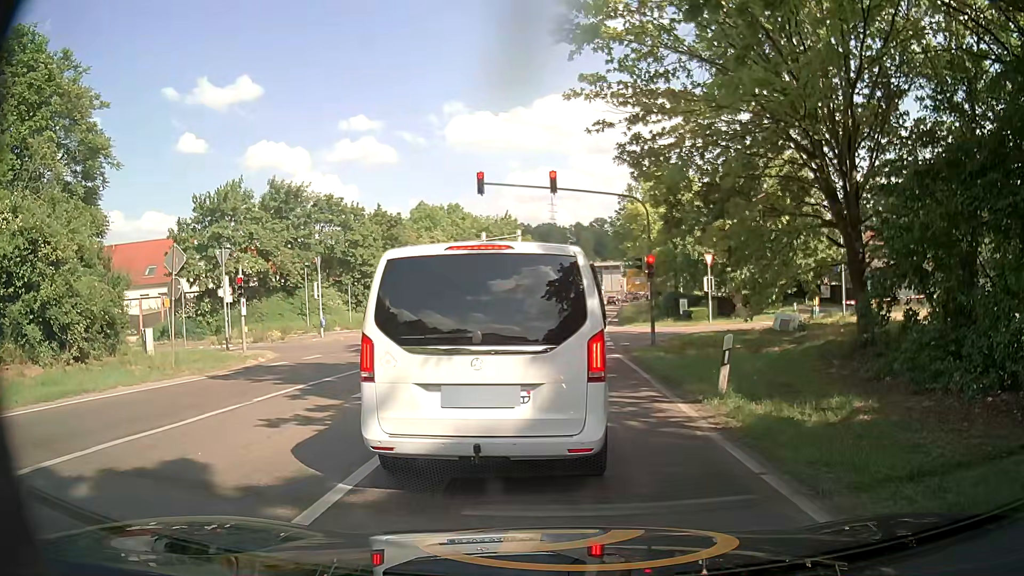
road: secondary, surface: asphalt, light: Day
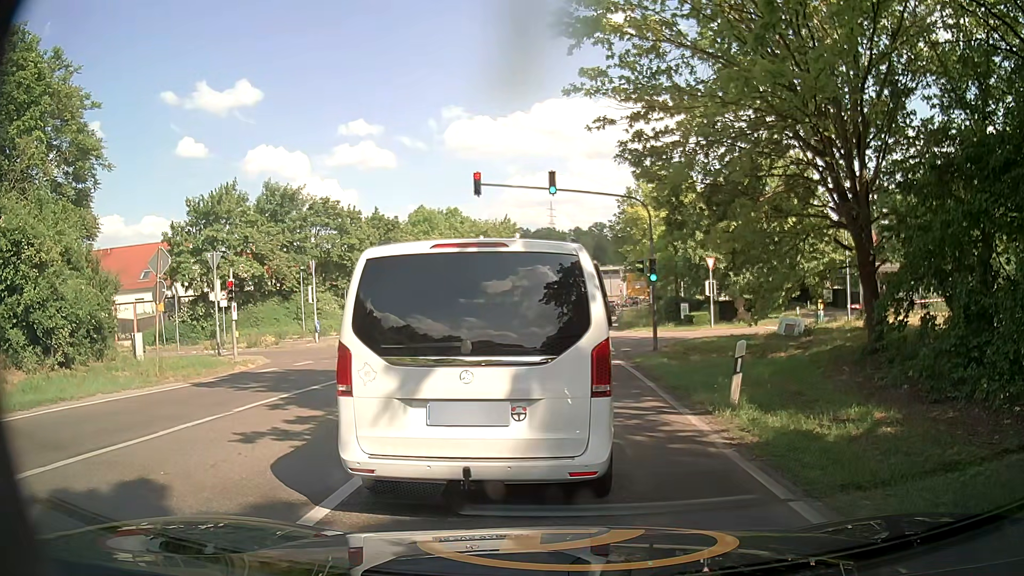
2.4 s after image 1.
(0.0, +0.7) m; 0°
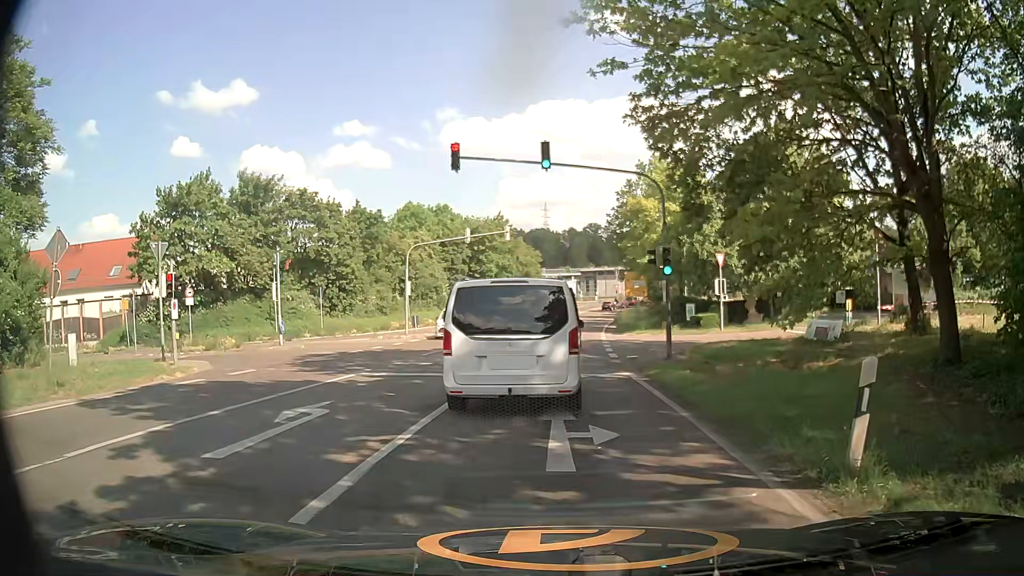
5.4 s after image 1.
(+0.1, +4.4) m; +2°
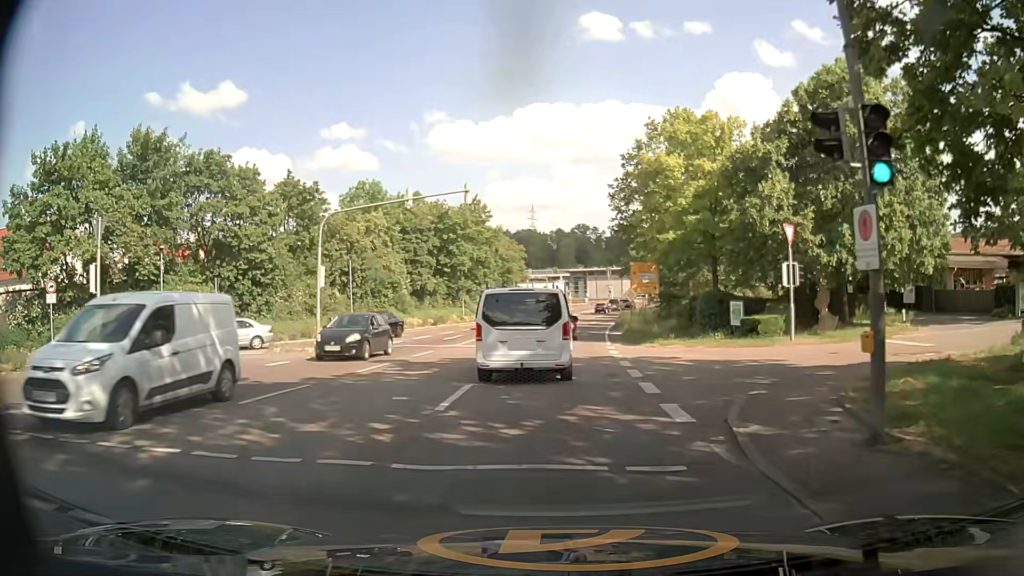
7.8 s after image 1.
(+0.2, +14.1) m; +2°
